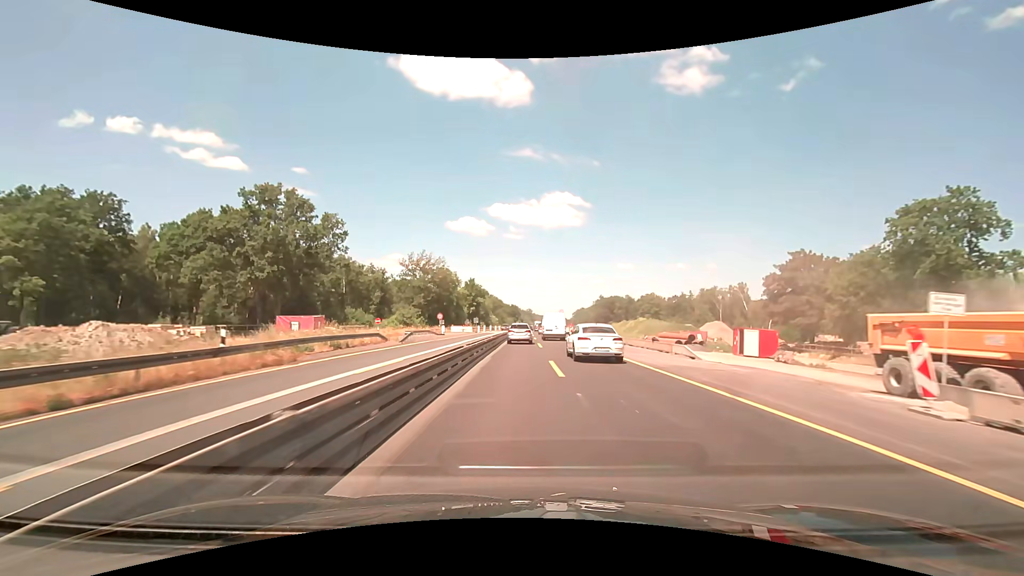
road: motorway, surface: asphalt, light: Day
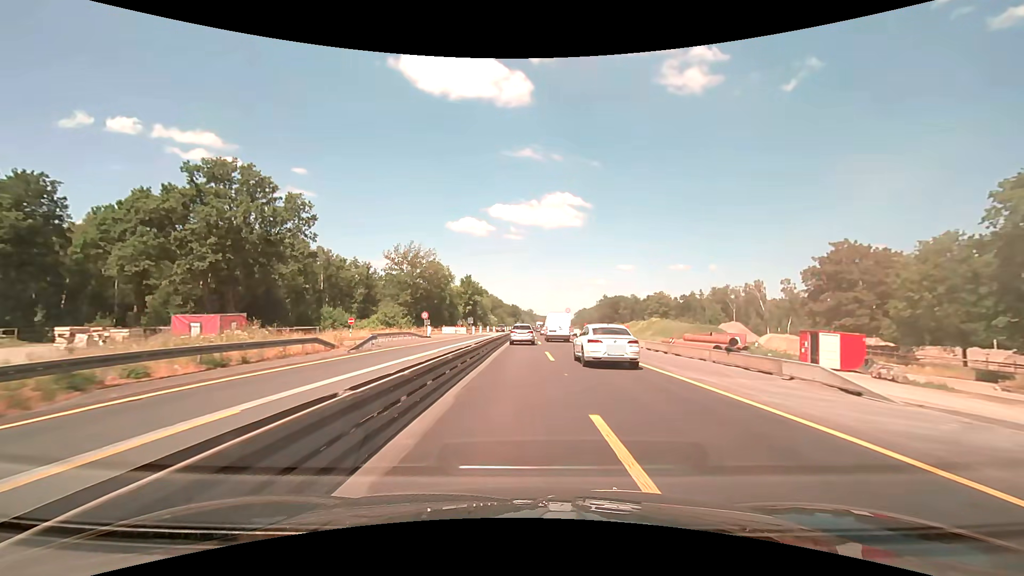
(0.0, +11.2) m; 0°
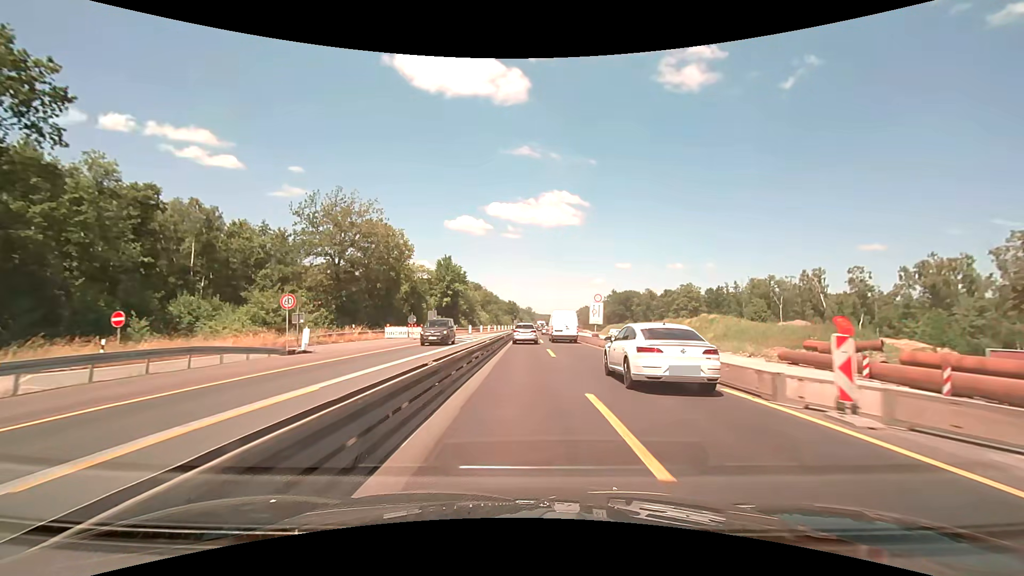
(0.0, +33.4) m; 0°
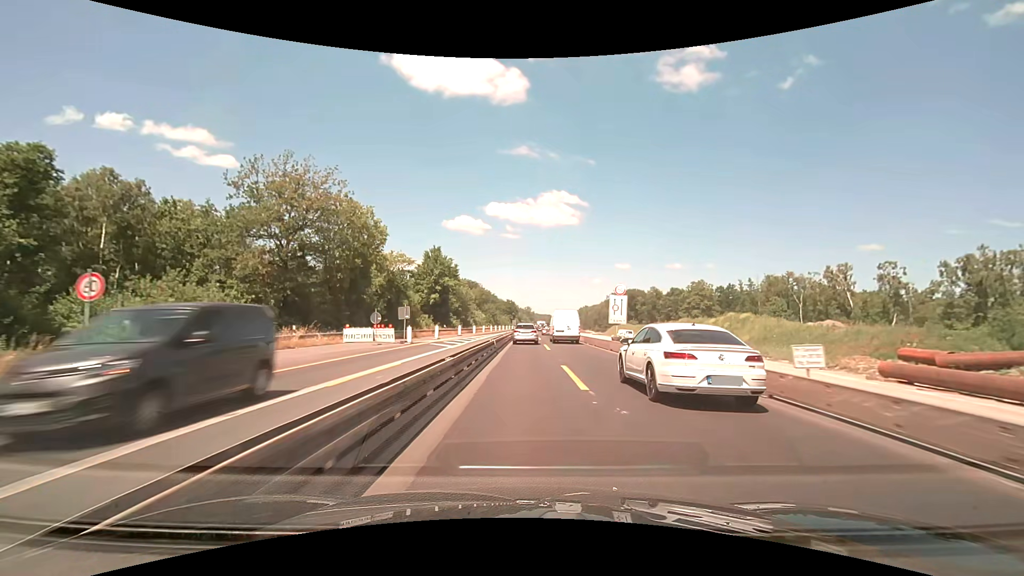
(0.0, +11.1) m; 0°
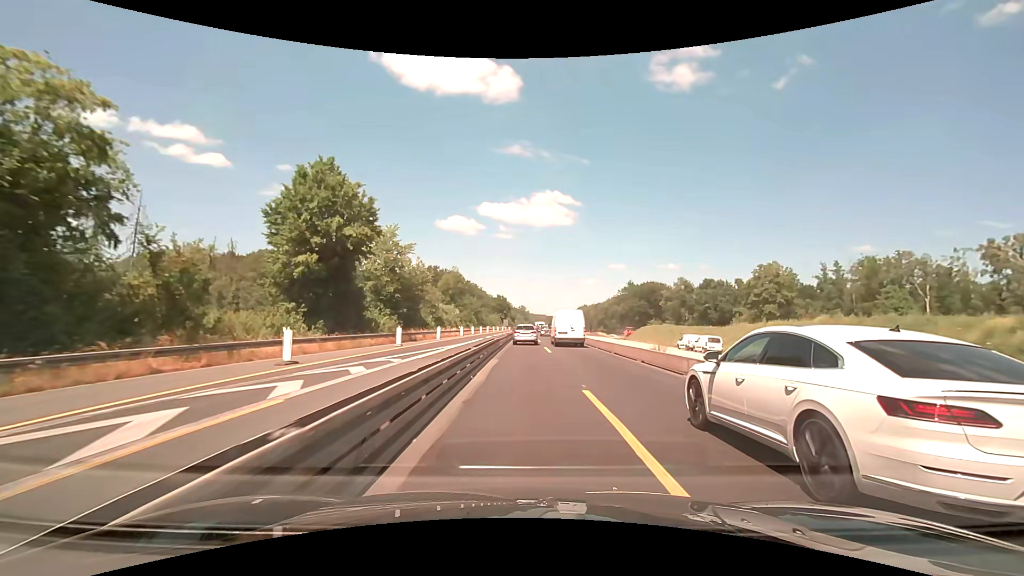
(+0.4, +44.5) m; +1°
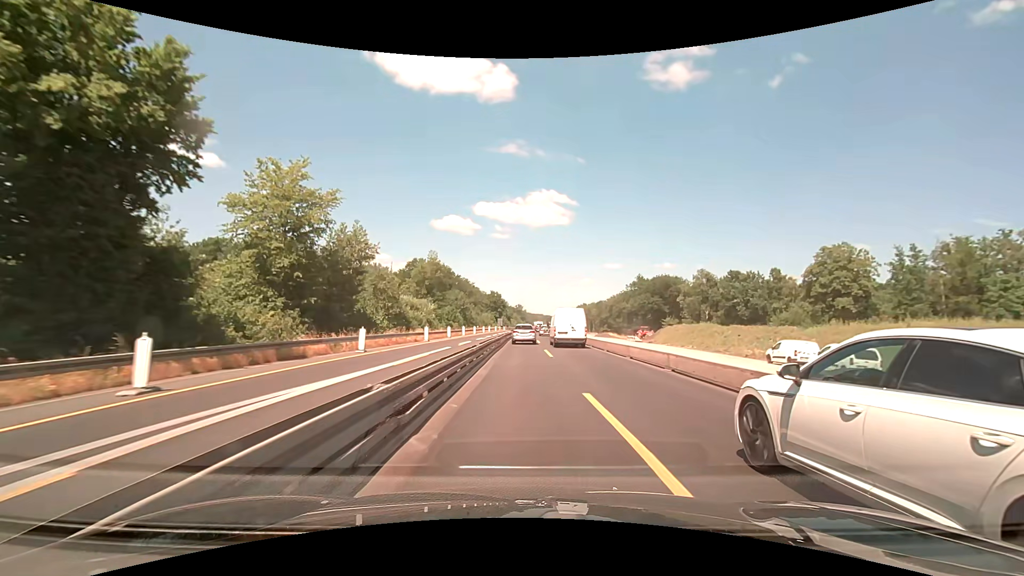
(+0.1, +22.4) m; 0°
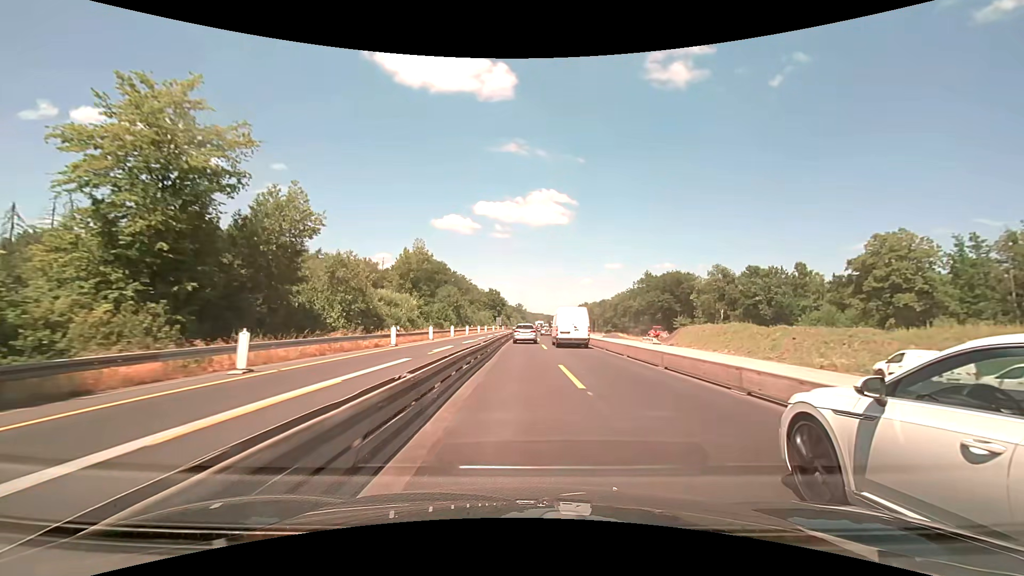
(0.0, +11.3) m; 0°
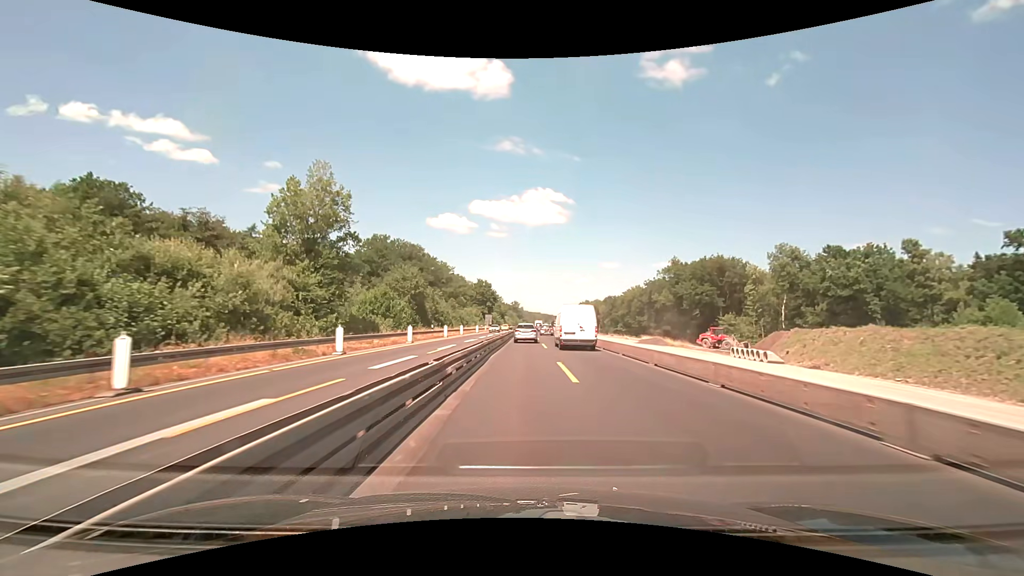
(+0.2, +34.3) m; 0°
(0, +10) (0, +20) (0, +30) (0, +40) (0, +50) (0, +60) (0, +70) (+1, +80) (+1, +90) (+1, +100) m
